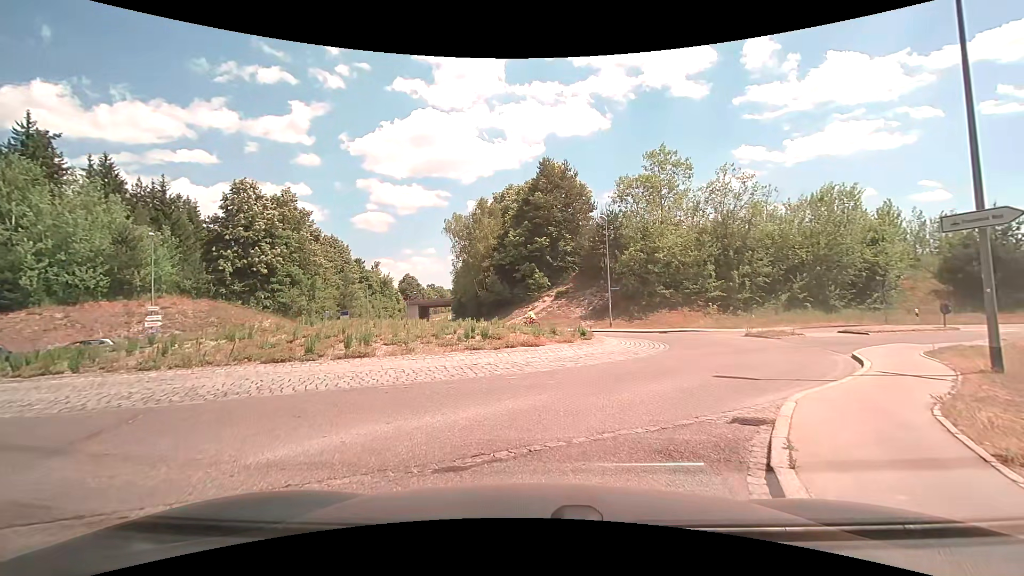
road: tertiary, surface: asphalt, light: Day
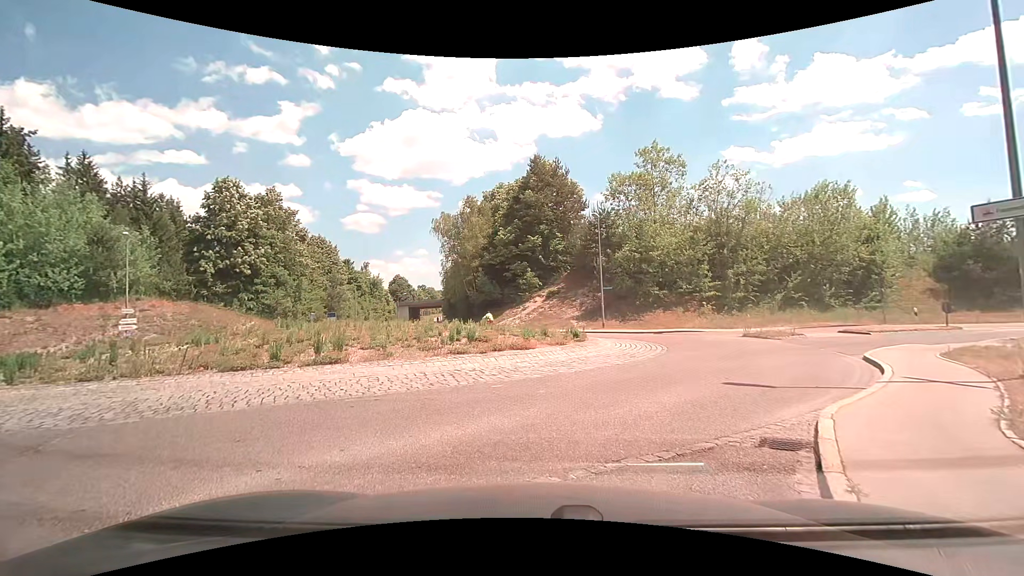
(0.0, +1.0) m; +3°
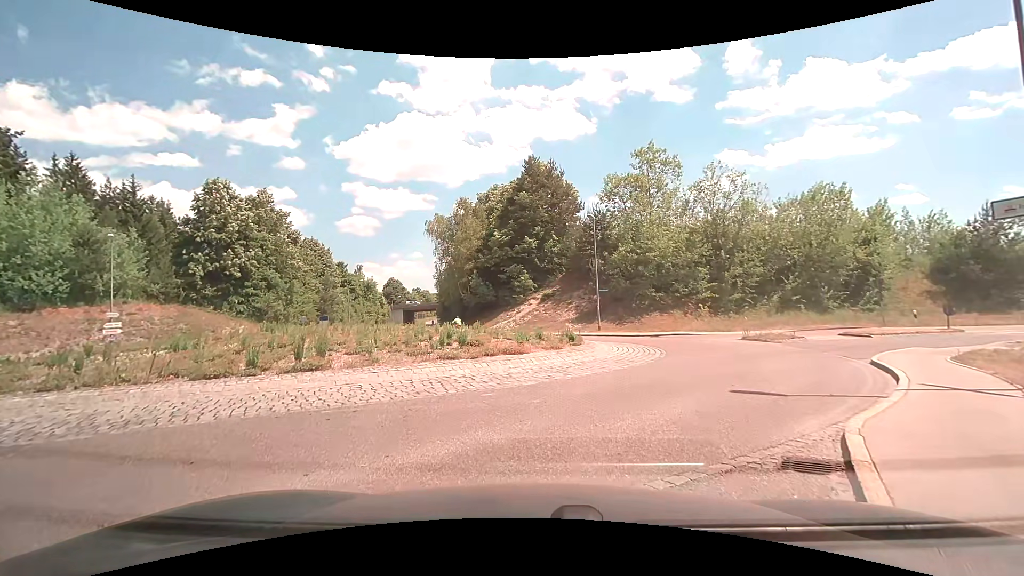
(0.0, +0.6) m; 0°
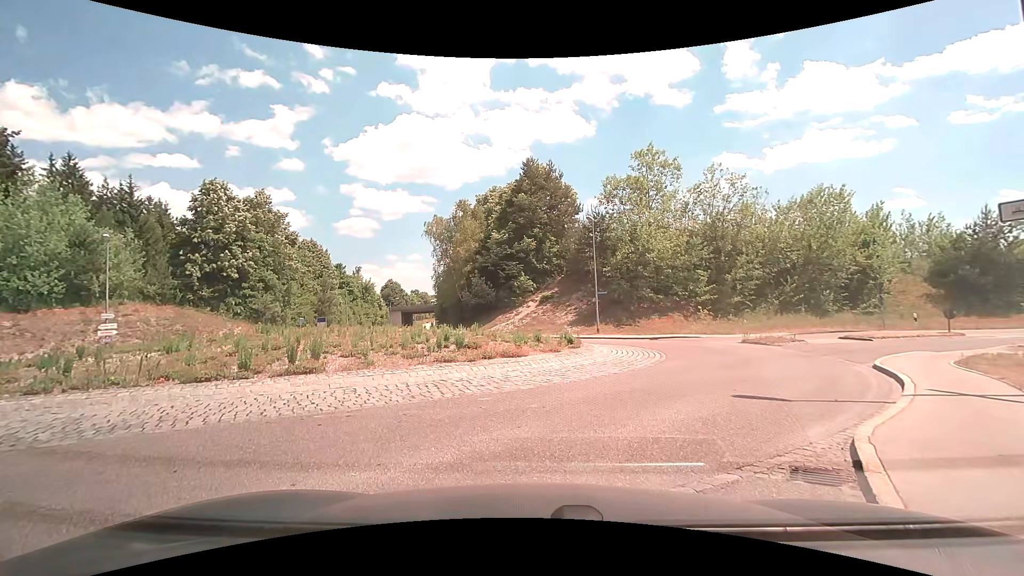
(0.0, +0.2) m; 0°
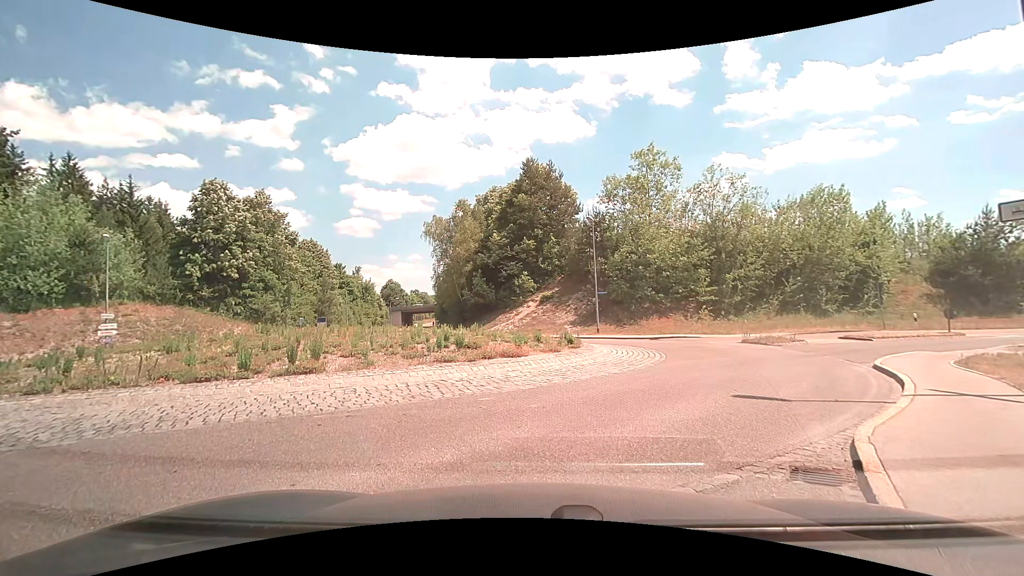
(0.0, 0.0) m; 0°
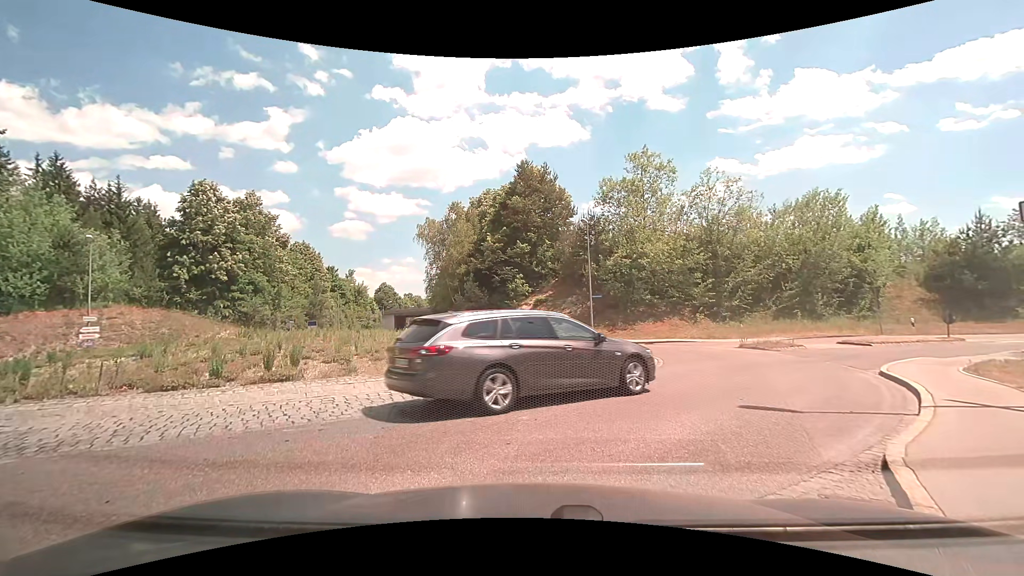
(0.0, +0.6) m; 0°
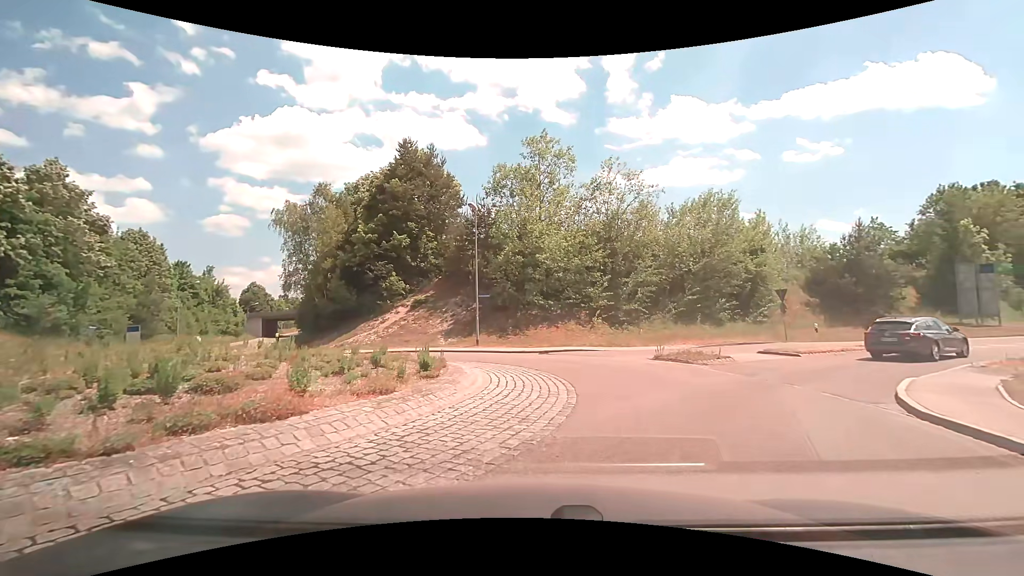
(+0.4, +6.5) m; +9°
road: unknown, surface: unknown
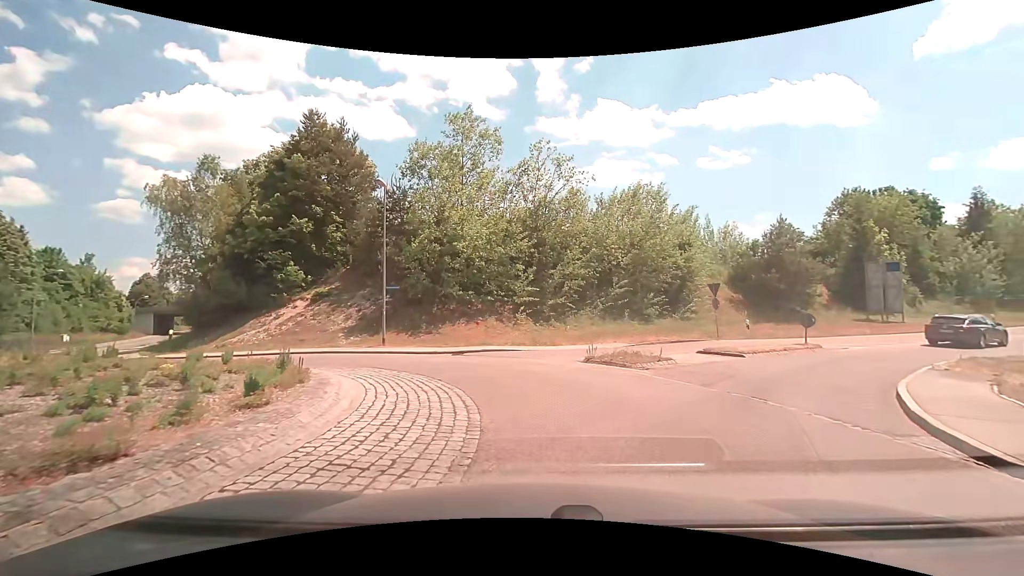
(+0.3, +3.6) m; +10°
(0, +10) (-4, +19) (-13, +23) (-22, +26) (-30, +33) (-36, +41) (-41, +49) (-47, +57) (-52, +66) (-58, +74) m
